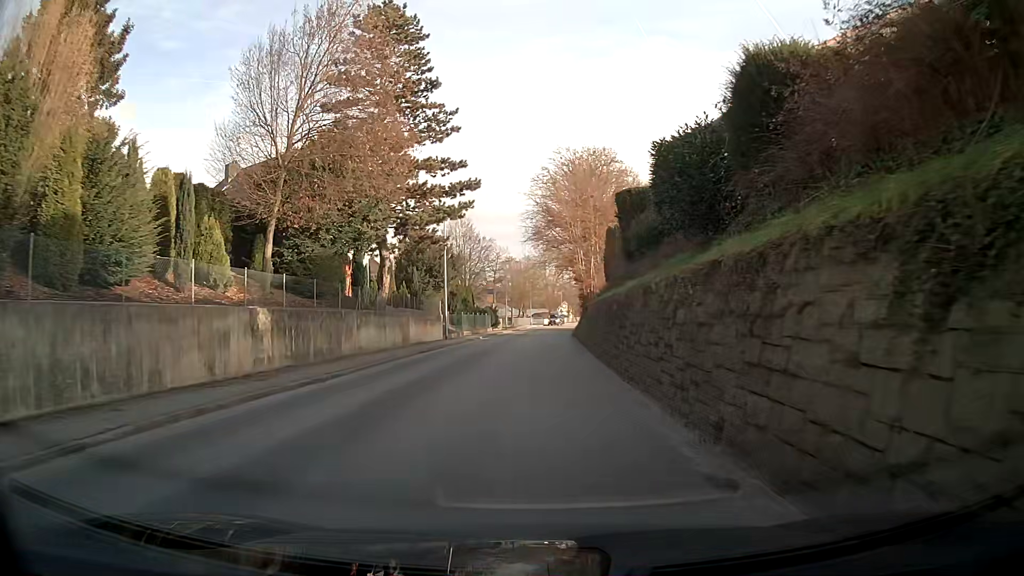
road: tertiary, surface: asphalt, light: Day
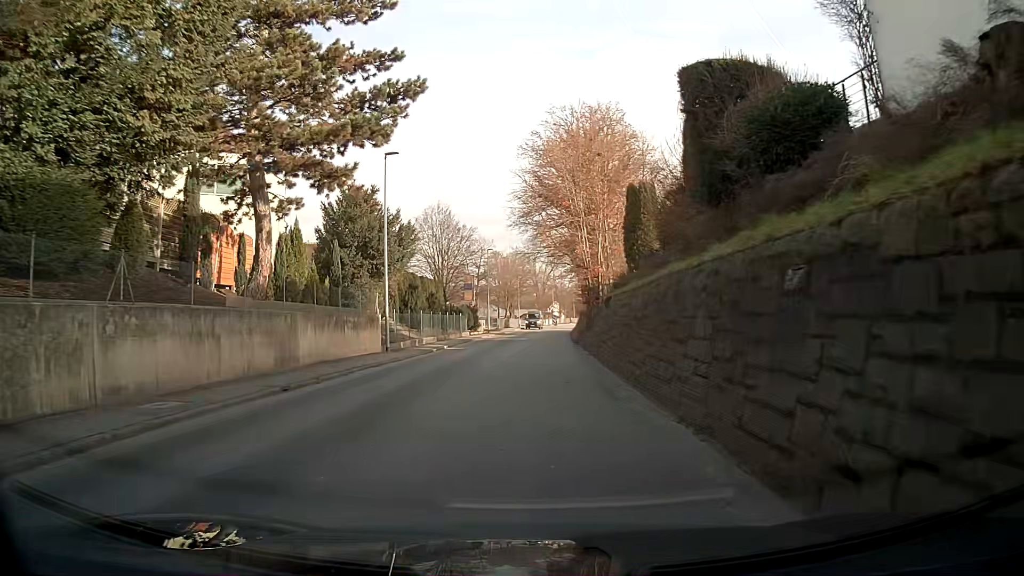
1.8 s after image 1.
(+0.2, +14.3) m; +1°
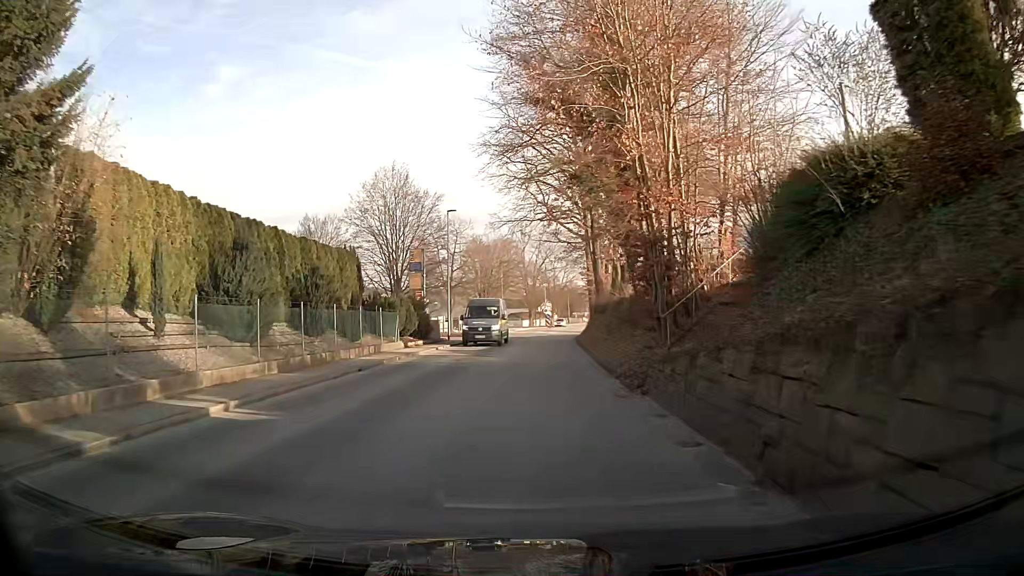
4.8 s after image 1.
(+0.4, +24.0) m; +1°
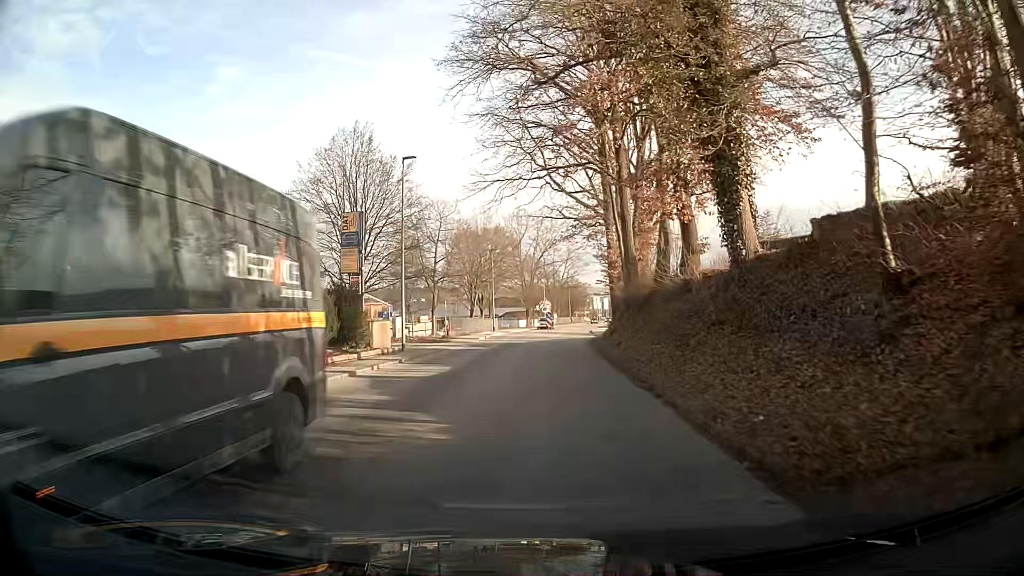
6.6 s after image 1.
(-0.1, +14.4) m; 0°
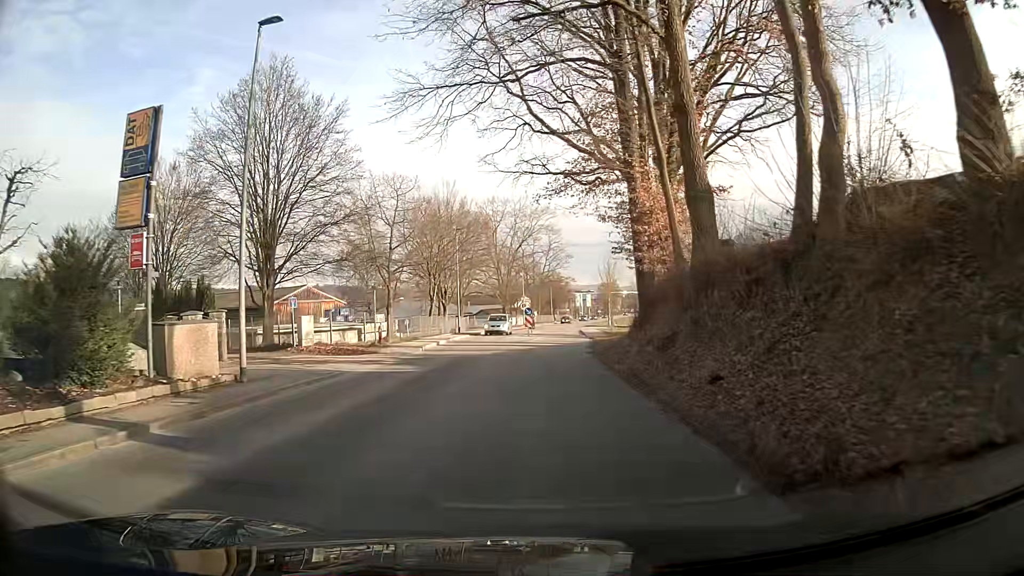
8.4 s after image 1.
(+0.2, +14.3) m; +1°
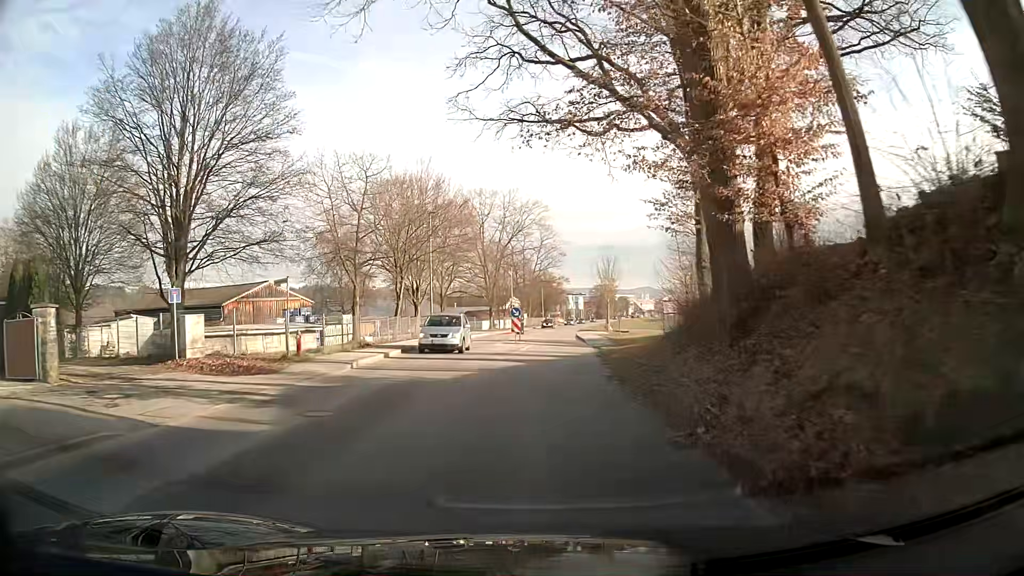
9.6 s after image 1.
(+0.1, +9.6) m; +1°
(0, +10) (0, +20) (+1, +30) (+1, +40) (+2, +50) (+2, +60) (+3, +70) (+4, +80) (+5, +90) (+6, +100) m
